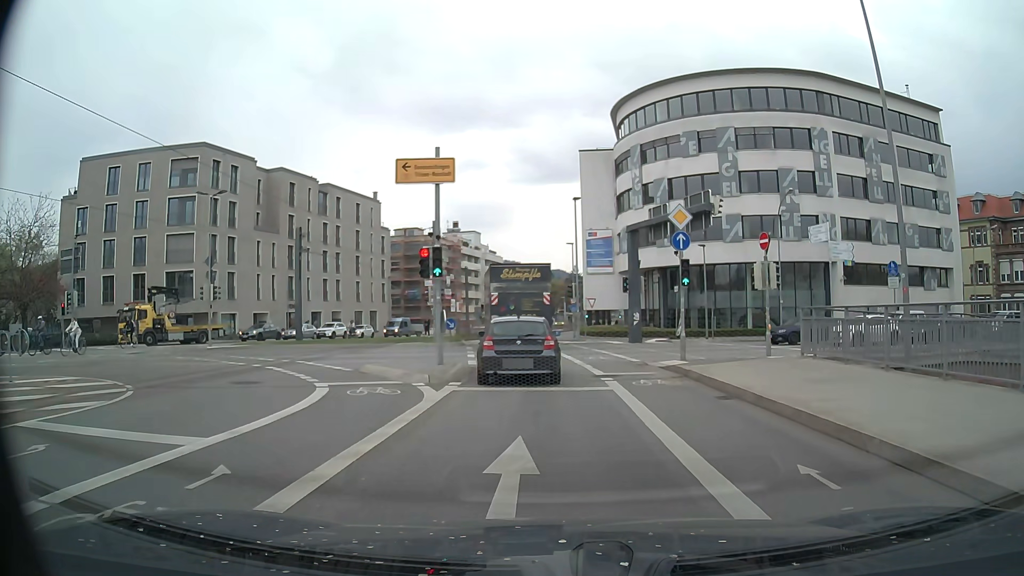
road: secondary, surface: asphalt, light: Day
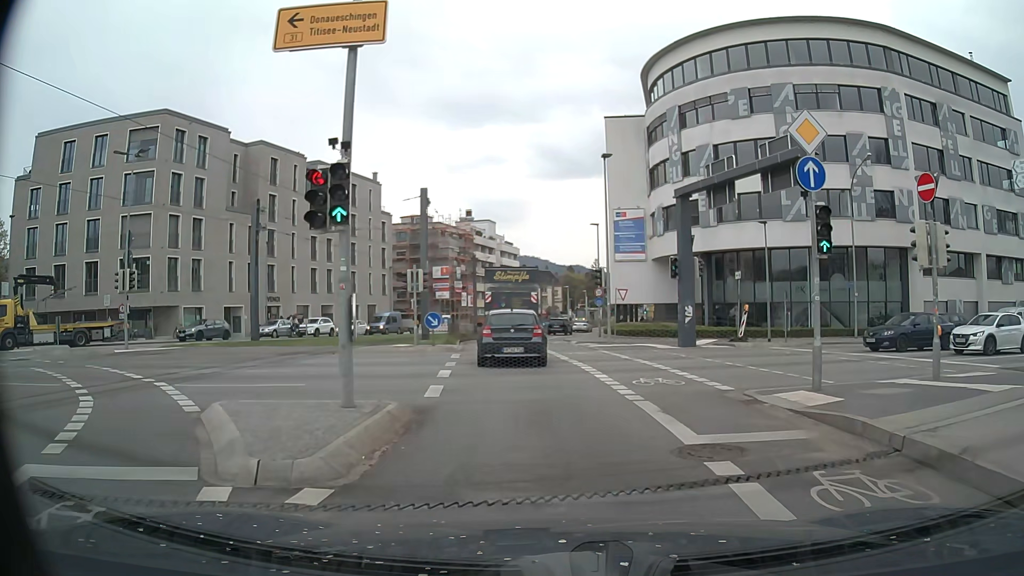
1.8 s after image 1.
(-0.1, +9.5) m; -2°
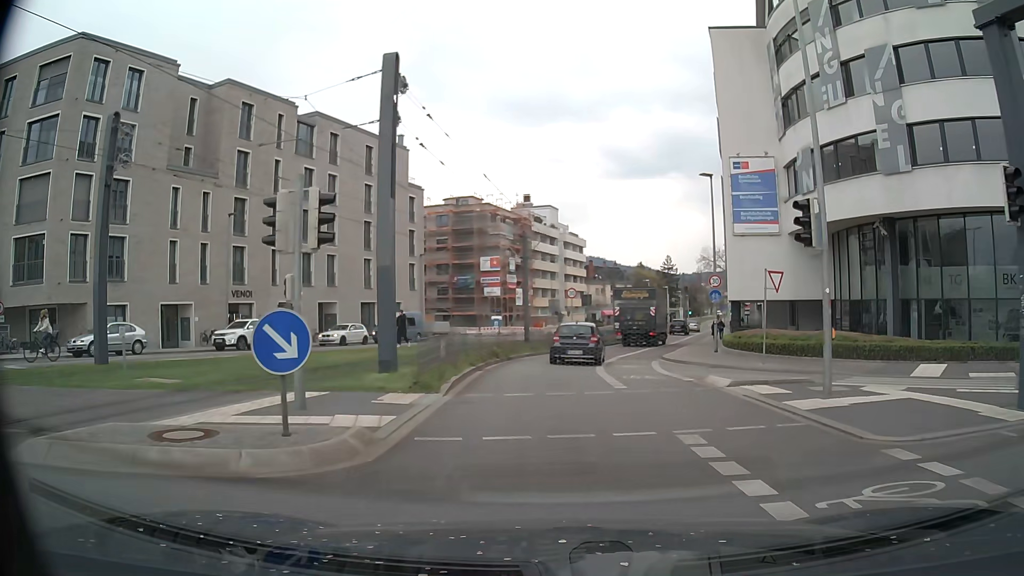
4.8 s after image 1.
(-1.0, +17.8) m; -6°
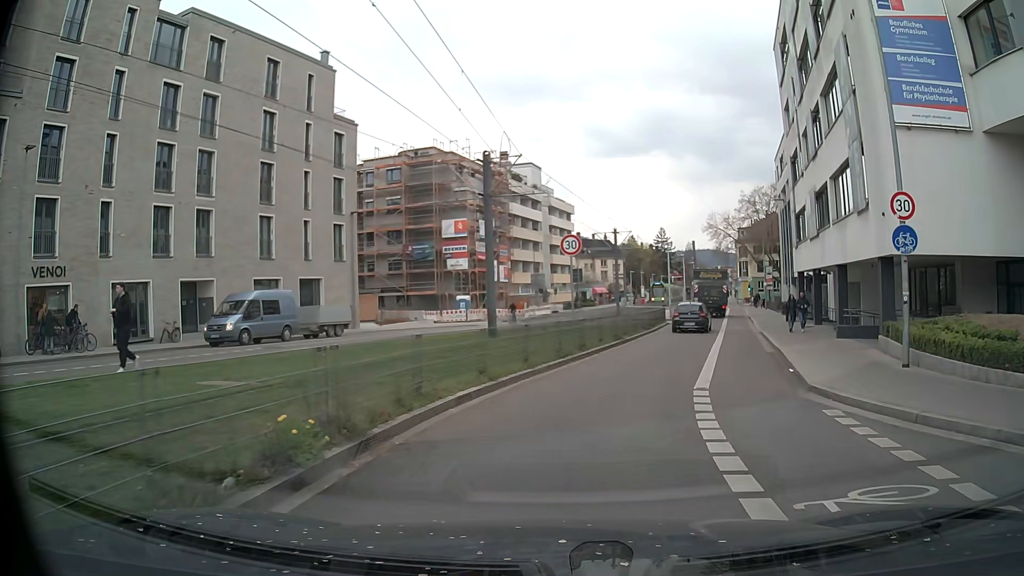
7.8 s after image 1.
(+0.1, +17.9) m; 0°
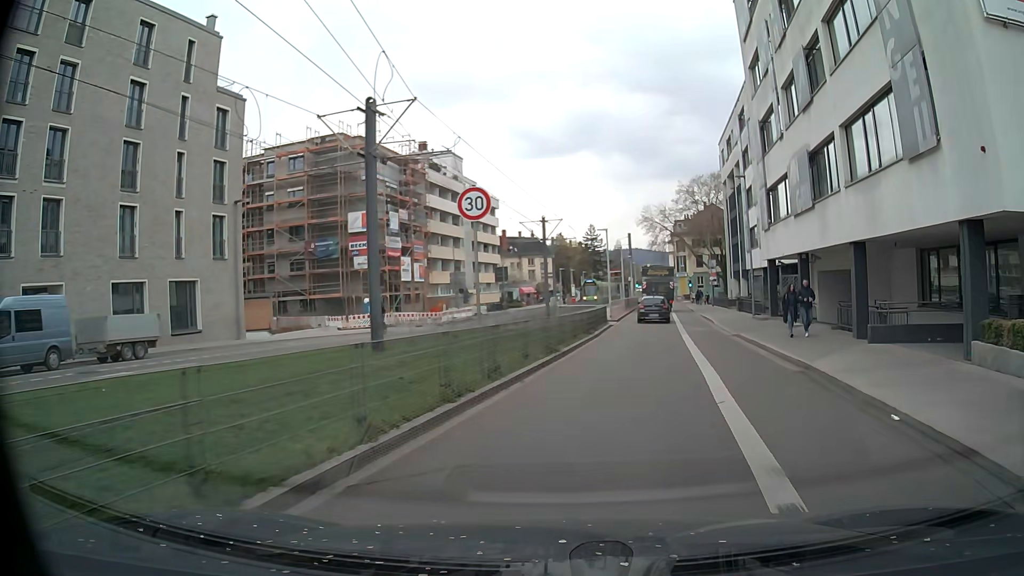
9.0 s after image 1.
(+0.5, +7.4) m; +7°
(+1, +10) (+2, +20) (+4, +30) (+6, +40) (+7, +49) (+9, +59) (+11, +69) (+12, +79) (+13, +89) (+14, +99) m
